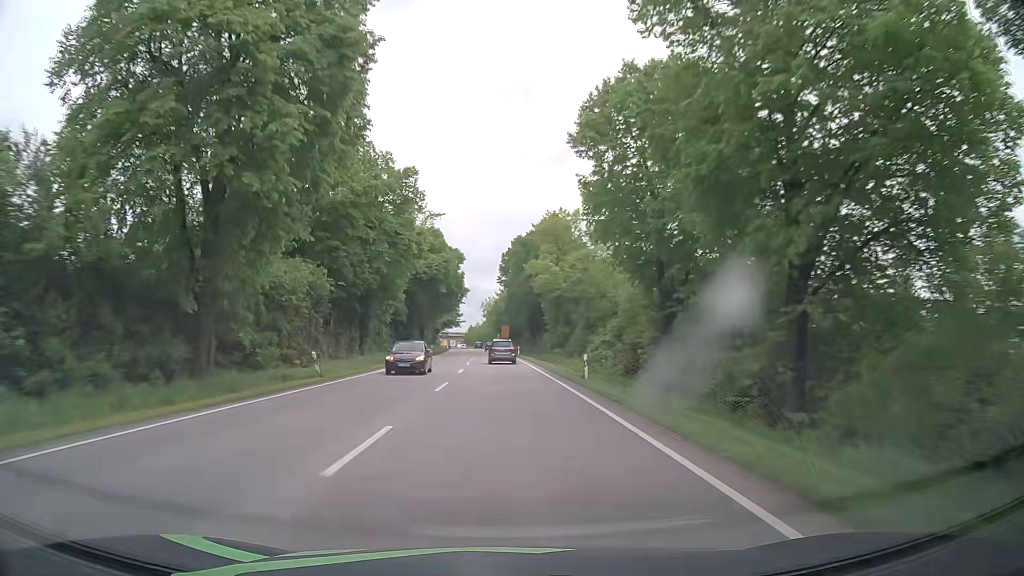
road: primary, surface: asphalt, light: Day
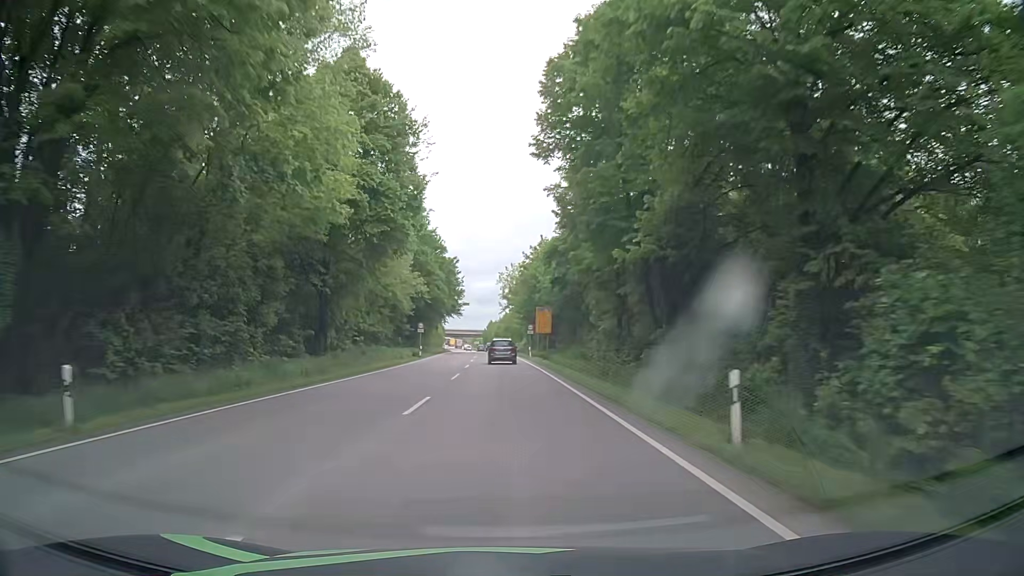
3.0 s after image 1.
(-1.1, +65.8) m; -2°
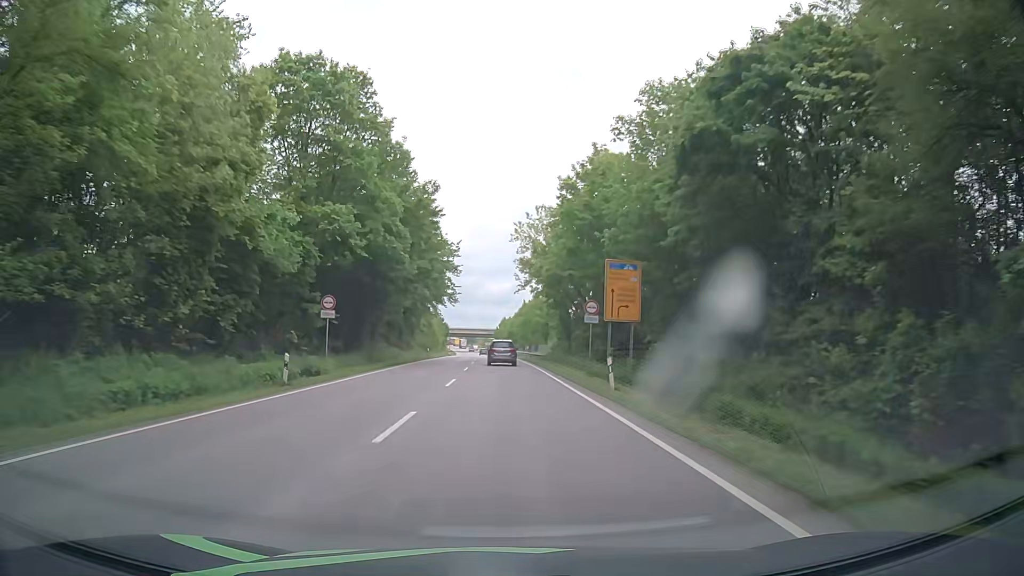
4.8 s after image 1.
(-0.4, +39.1) m; -1°
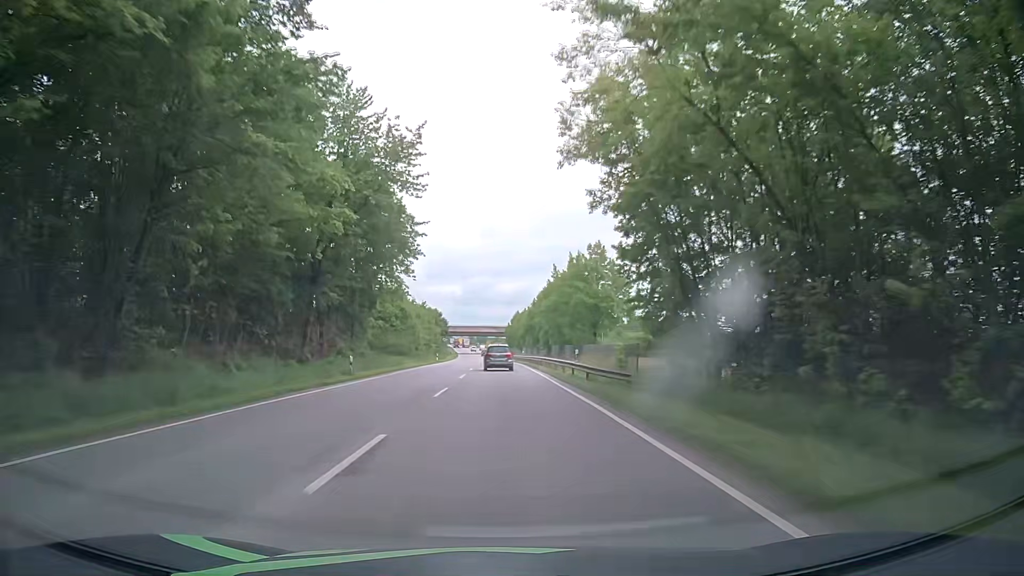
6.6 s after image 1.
(-0.4, +38.9) m; -1°
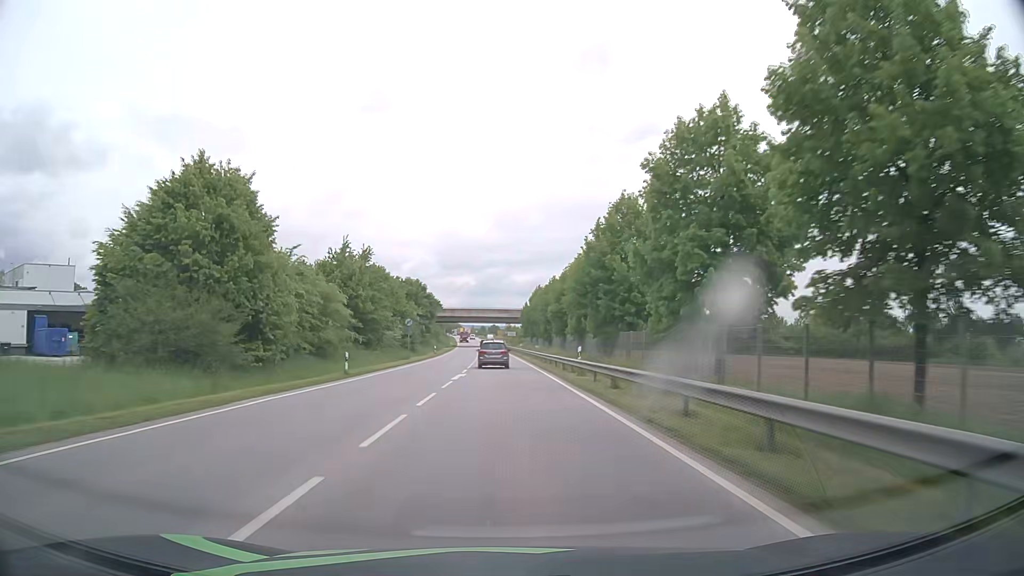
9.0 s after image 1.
(-0.7, +51.2) m; -1°
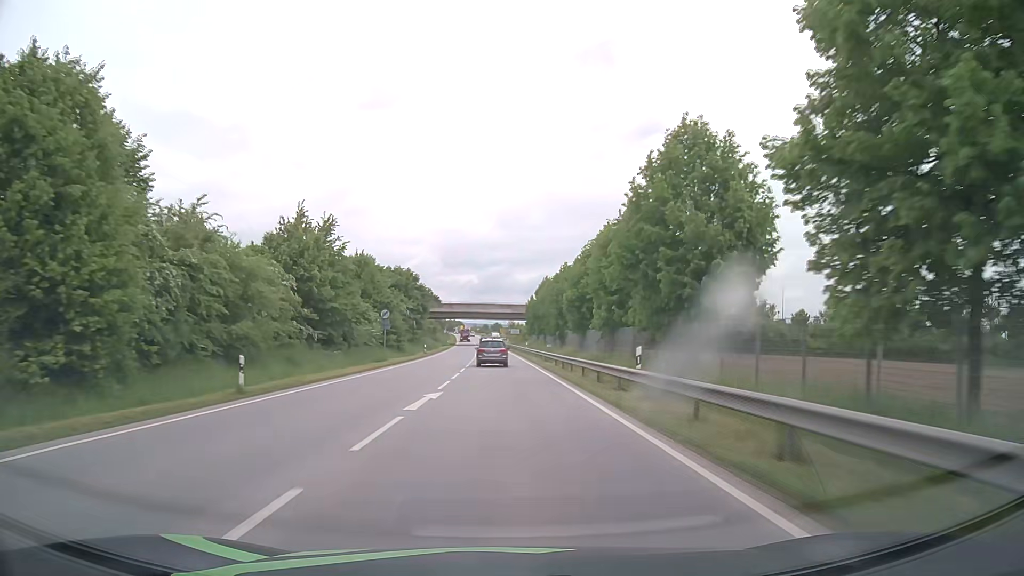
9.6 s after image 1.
(-0.1, +12.7) m; -1°
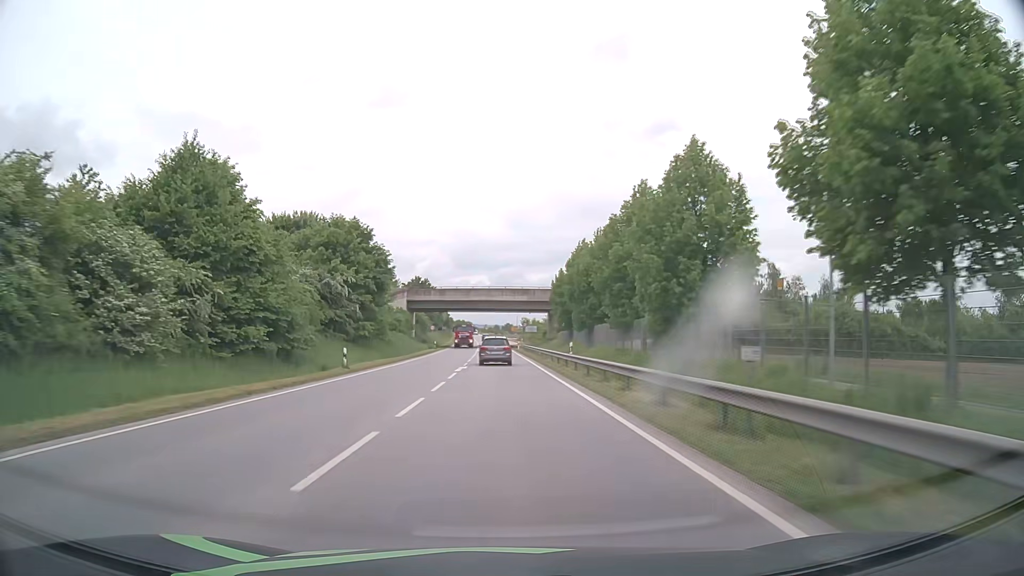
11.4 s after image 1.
(-0.2, +37.5) m; -1°
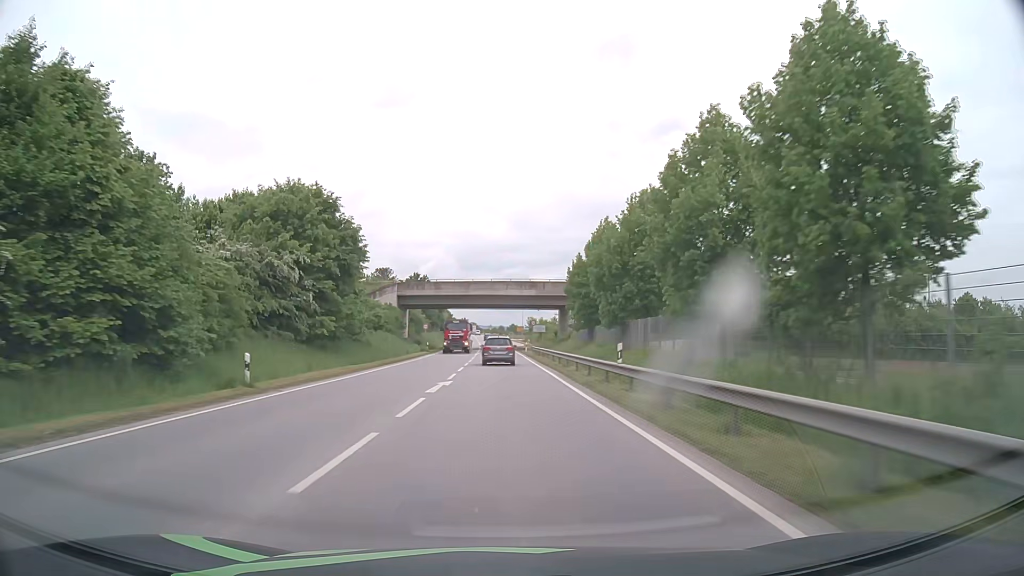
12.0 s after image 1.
(0.0, +12.3) m; 0°
(0, +10) (0, +20) (0, +30) (0, +40) (0, +50) (-1, +60) (-1, +70) (-1, +80) (-1, +90) (-2, +100) m
